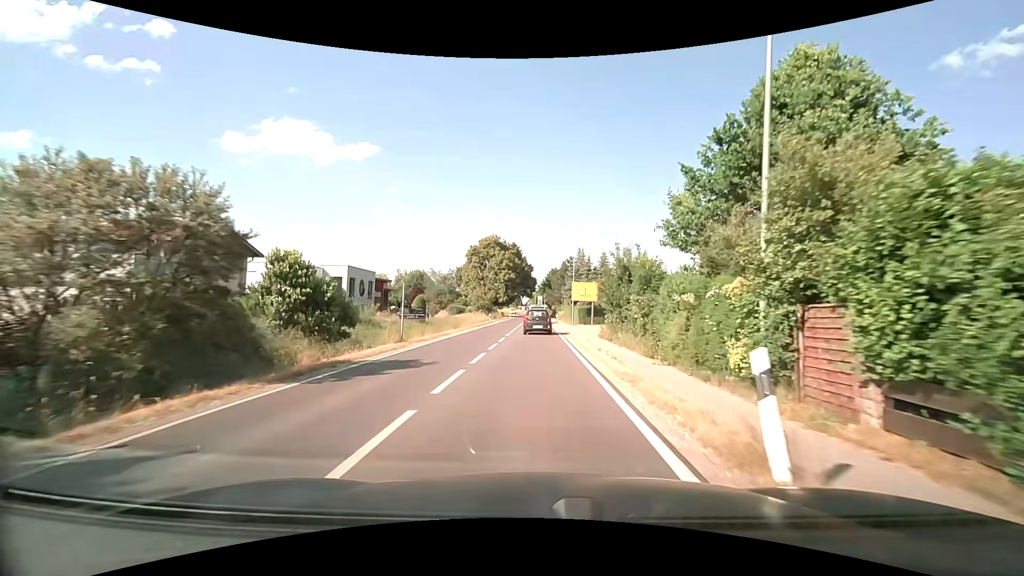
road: secondary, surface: asphalt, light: Day
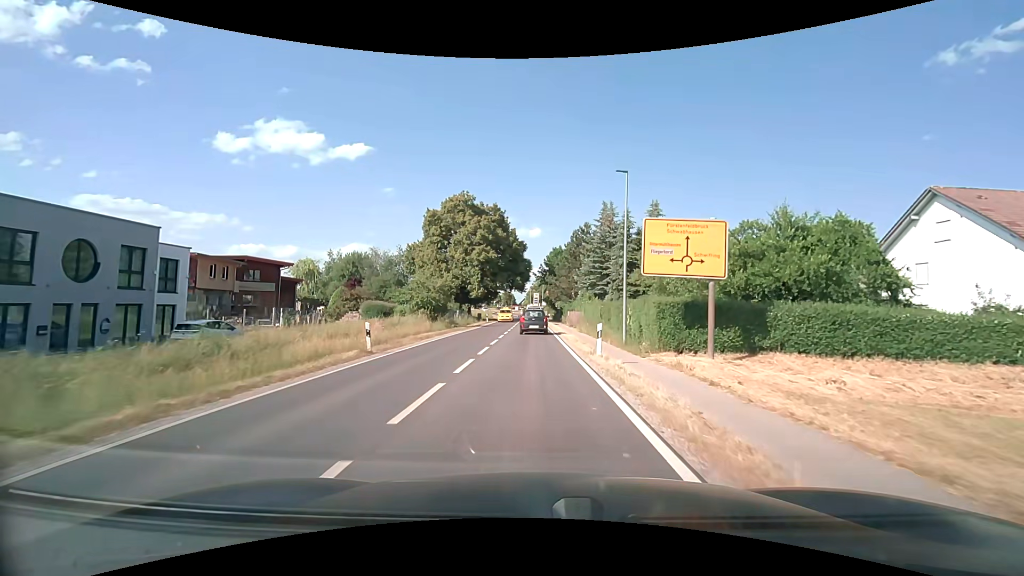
(+0.1, +38.9) m; 0°
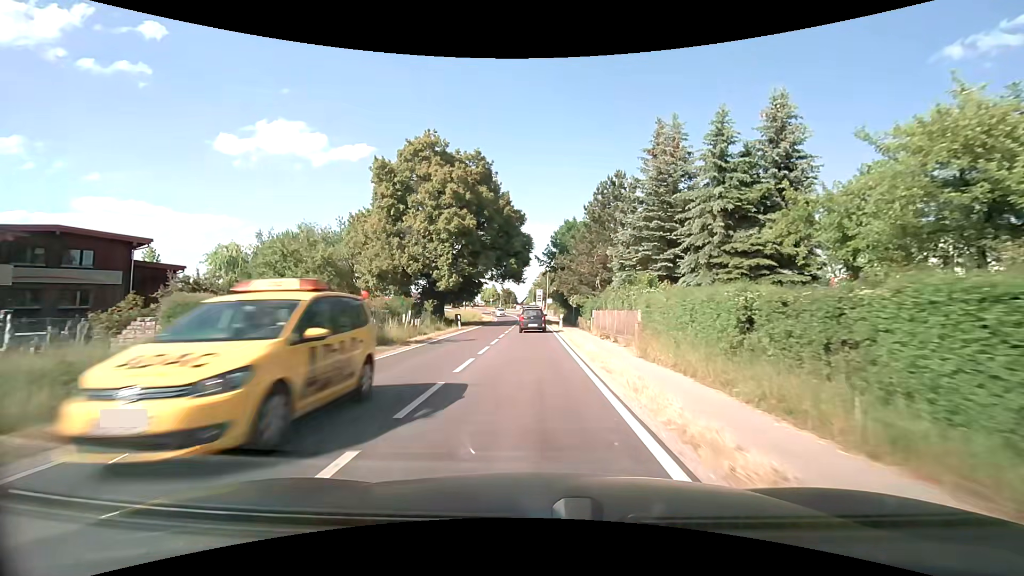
(0.0, +23.0) m; 0°
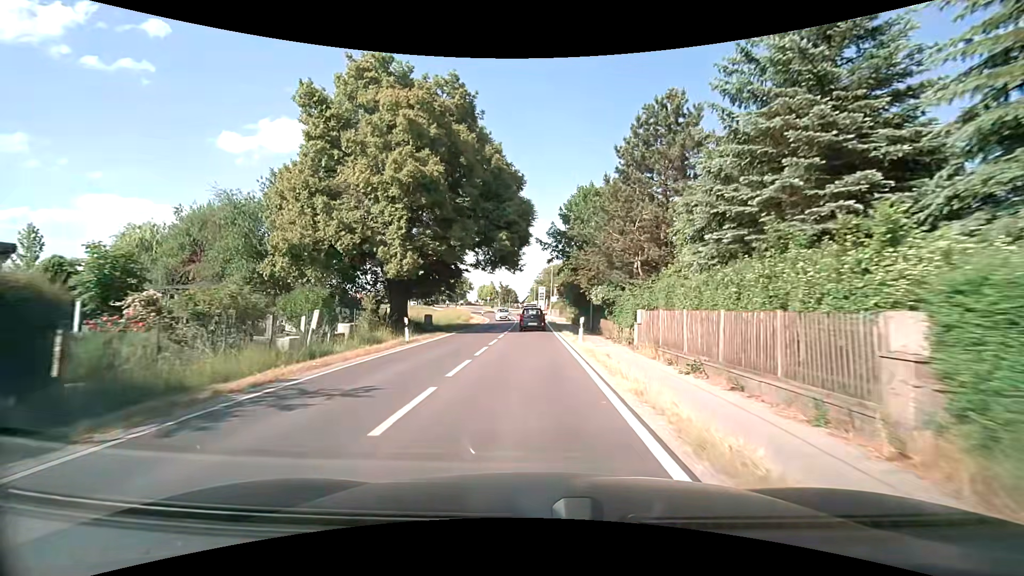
(0.0, +14.8) m; 0°
(0, +10) (0, +20) (0, +30) (0, +40) (0, +50) (0, +60) (-1, +70) (-2, +80) (-3, +90) (-5, +100) m
